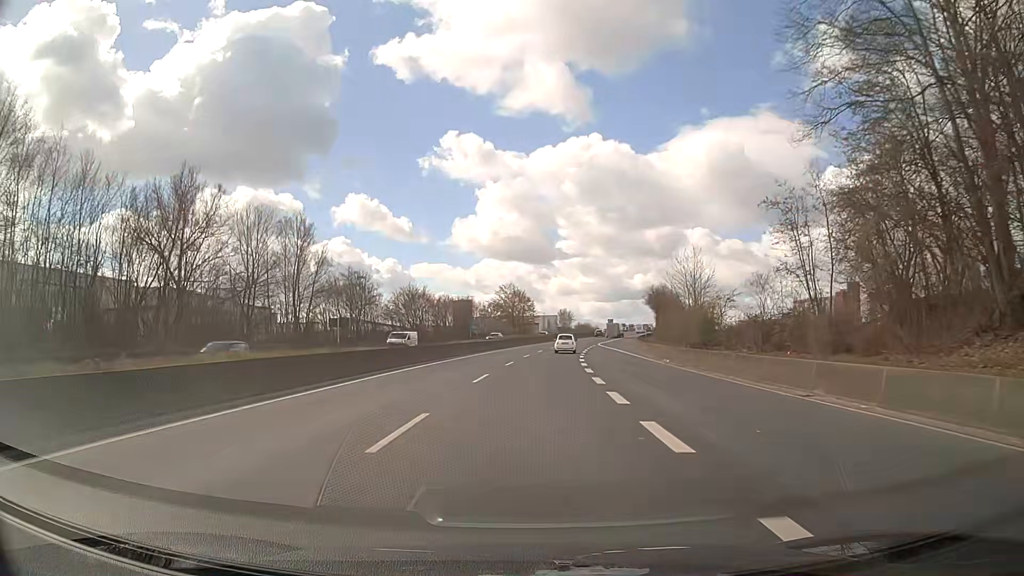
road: trunk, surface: asphalt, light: Day
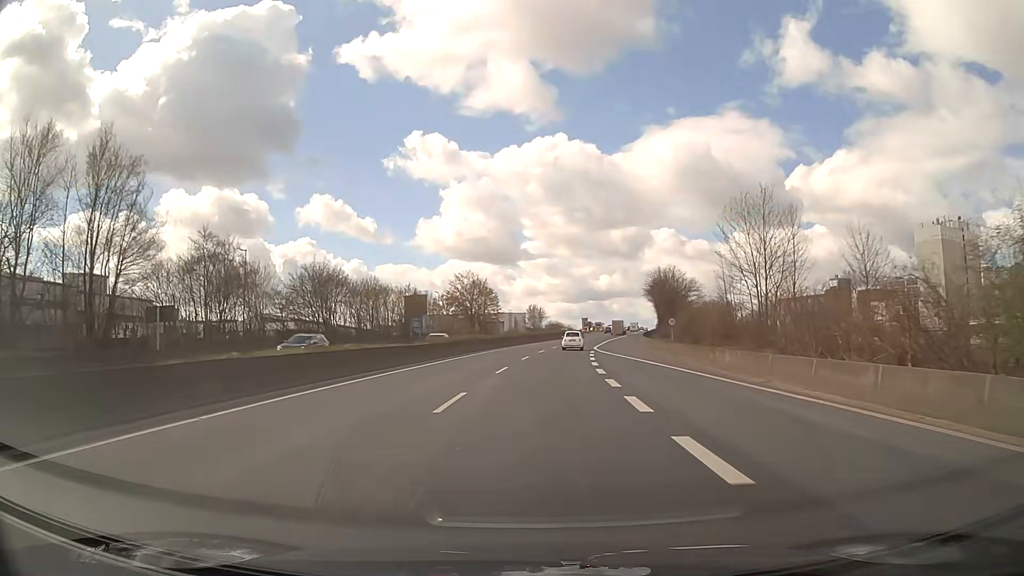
(+0.6, +32.2) m; +3°
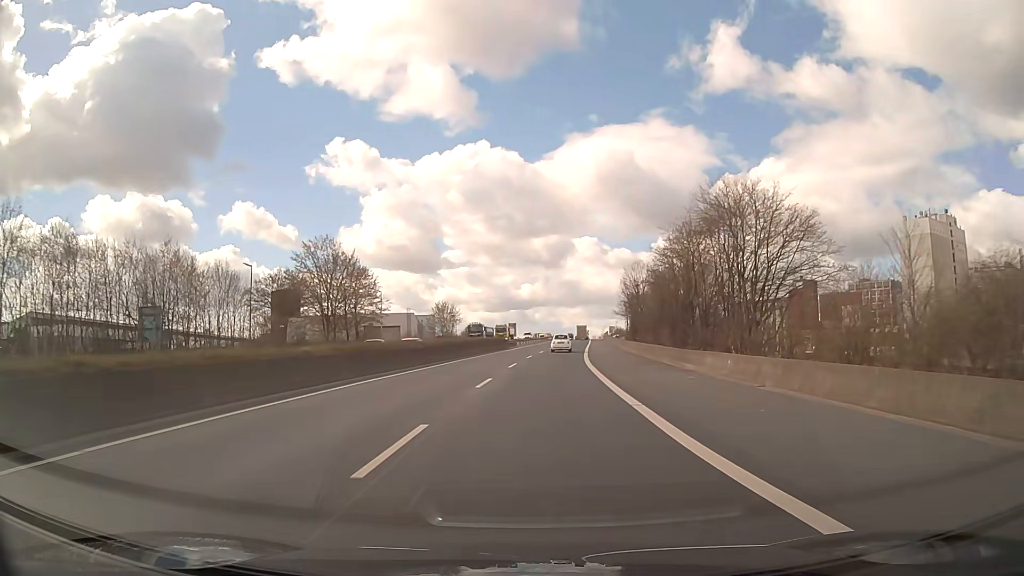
(+3.0, +53.4) m; +6°
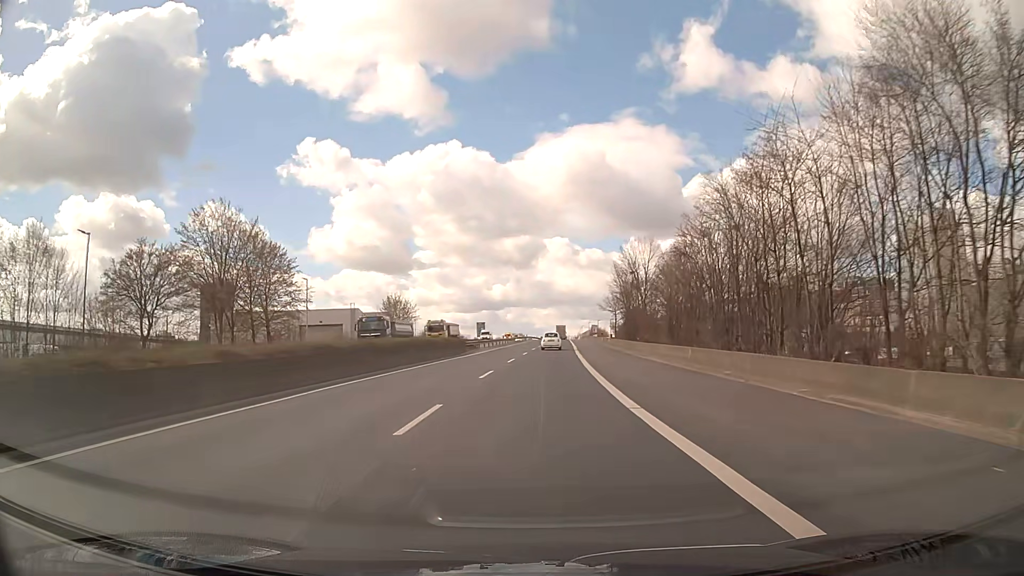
(+0.6, +21.4) m; +3°
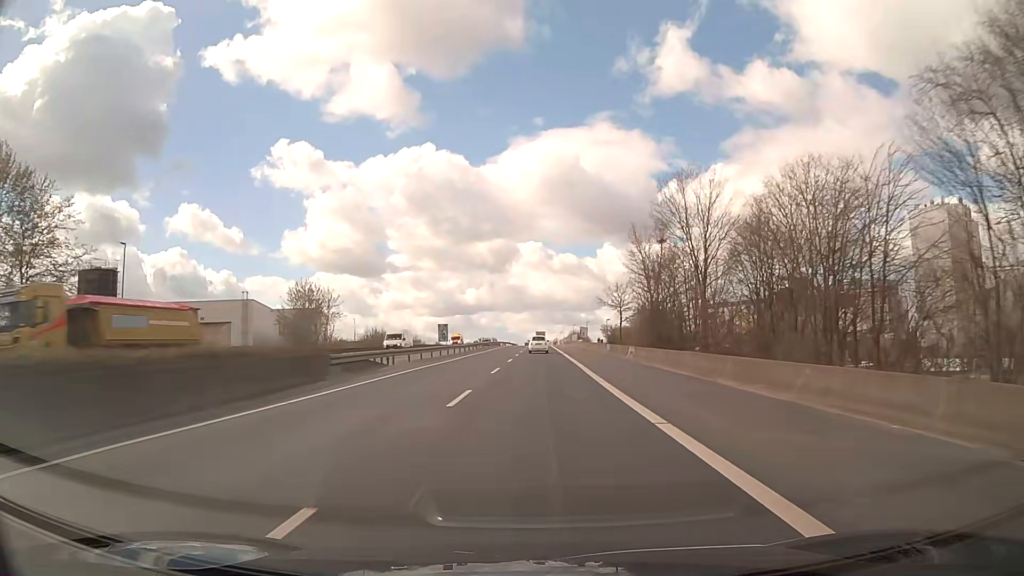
(+0.7, +32.1) m; +2°
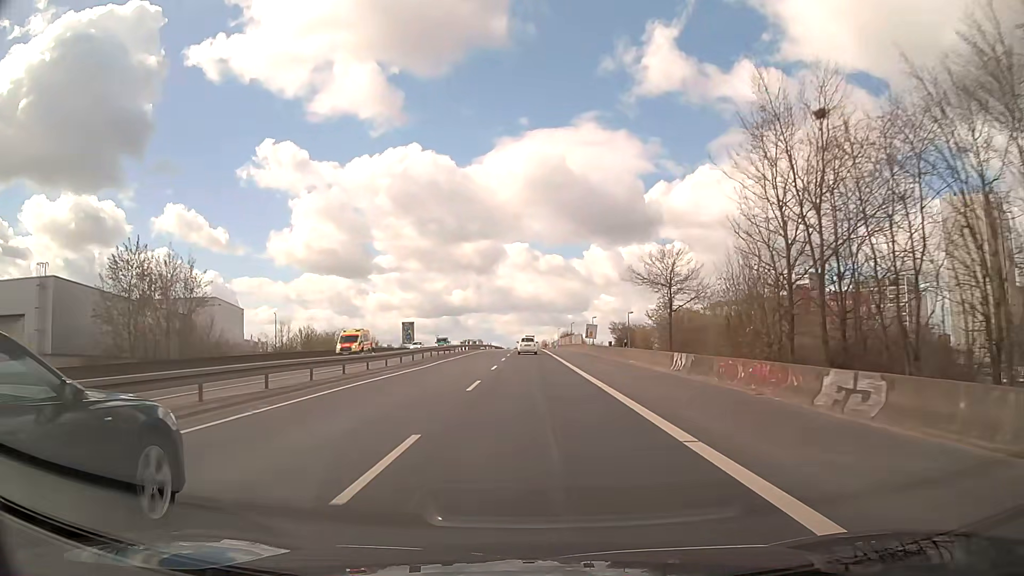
(+0.3, +32.1) m; +1°
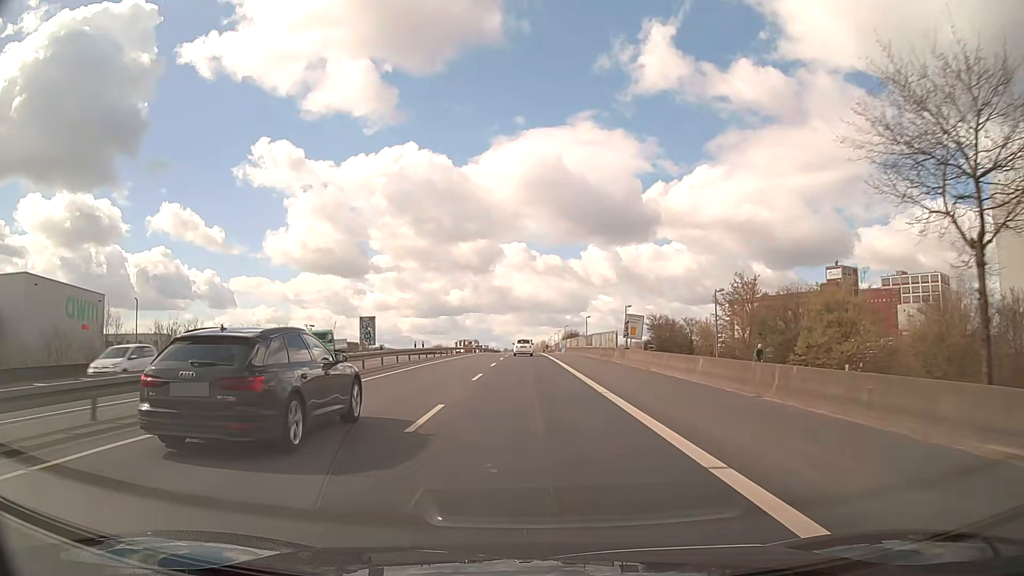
(+0.1, +32.2) m; 0°
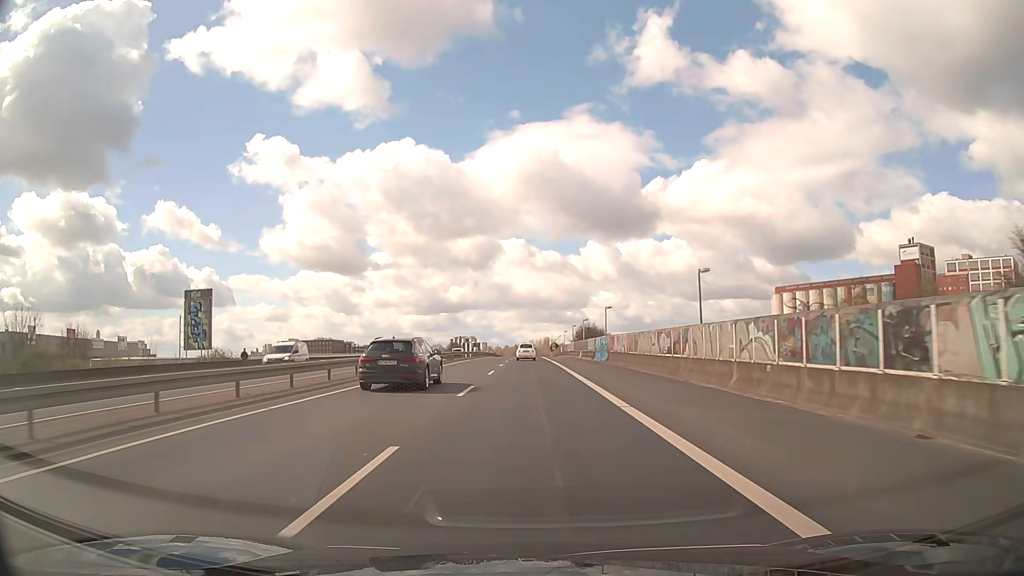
(-0.3, +53.7) m; 0°
(0, +10) (0, +20) (0, +30) (0, +40) (0, +50) (0, +60) (0, +70) (0, +80) (0, +90) (0, +100) m
